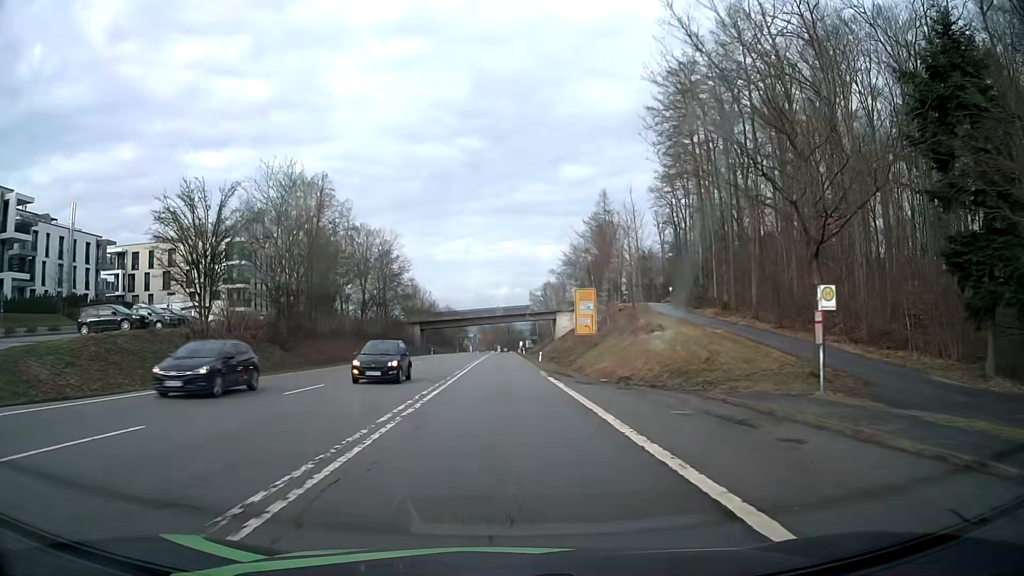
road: secondary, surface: asphalt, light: Day
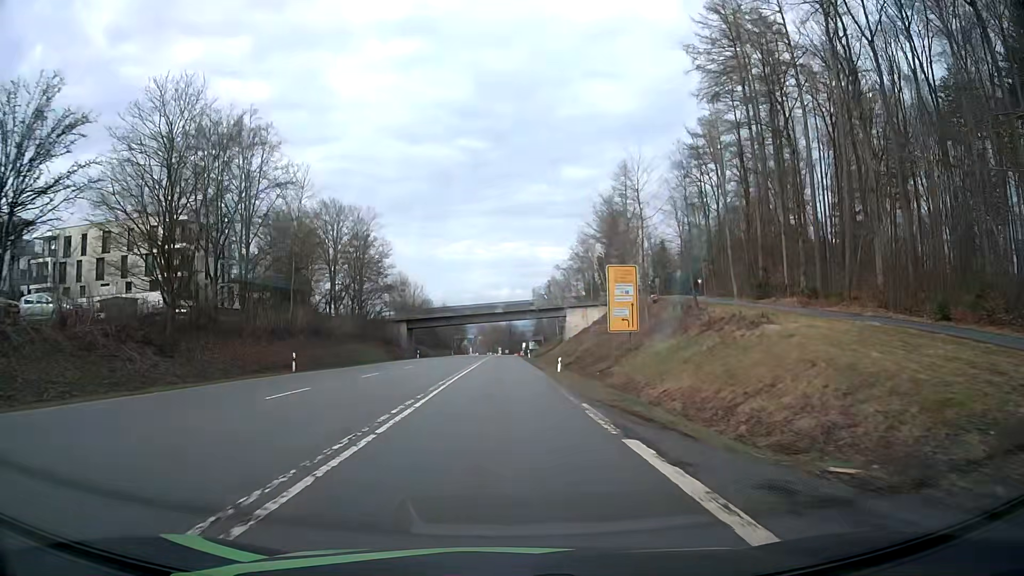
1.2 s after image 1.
(0.0, +17.5) m; 0°
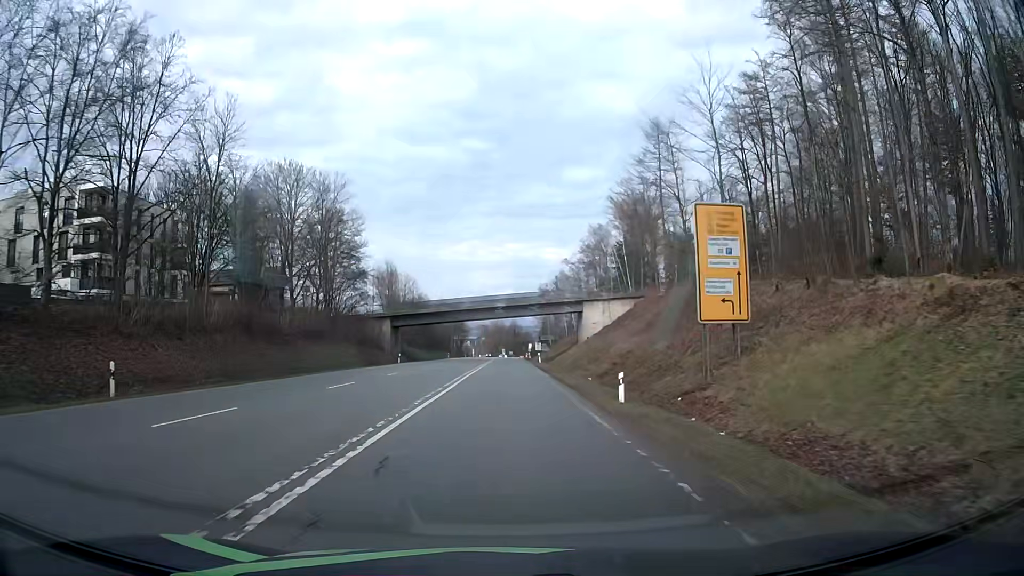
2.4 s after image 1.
(0.0, +17.7) m; 0°
(0, +10) (0, +20) (0, +30) (0, +40) (0, +50) (0, +60) (0, +70) (0, +80) (+1, +90) (+1, +100) m
